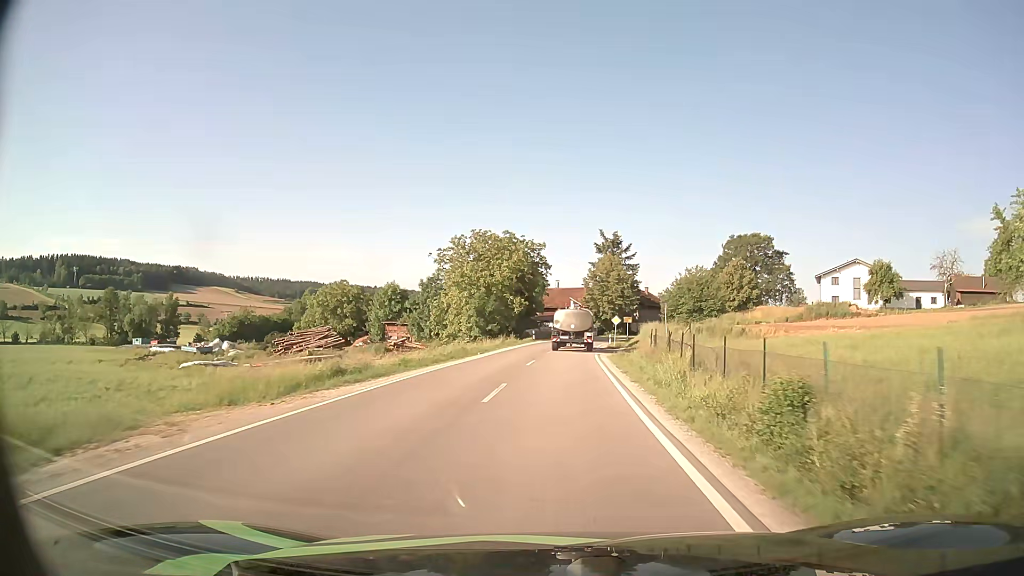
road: secondary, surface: asphalt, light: Day
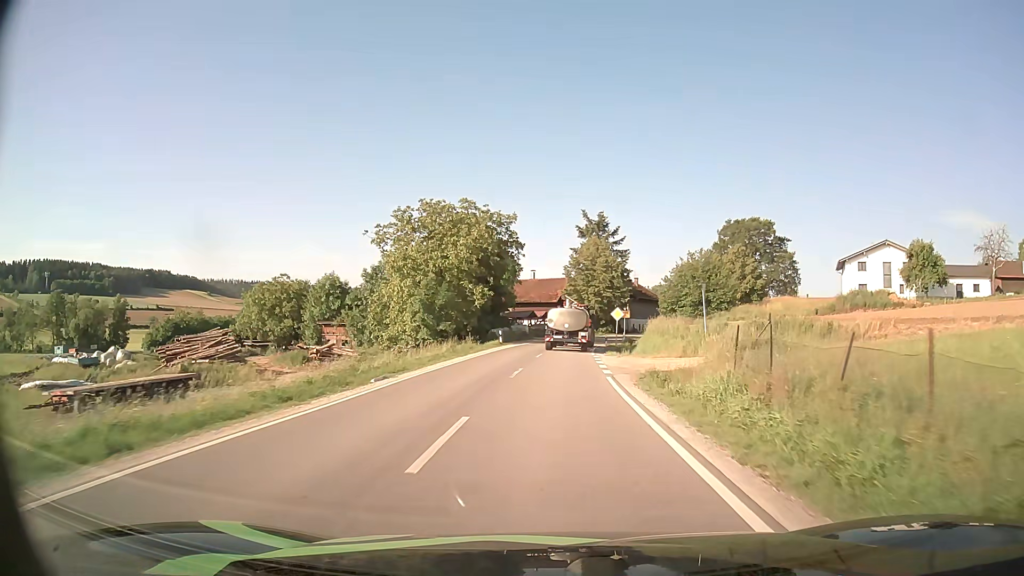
(+0.2, +17.9) m; +2°
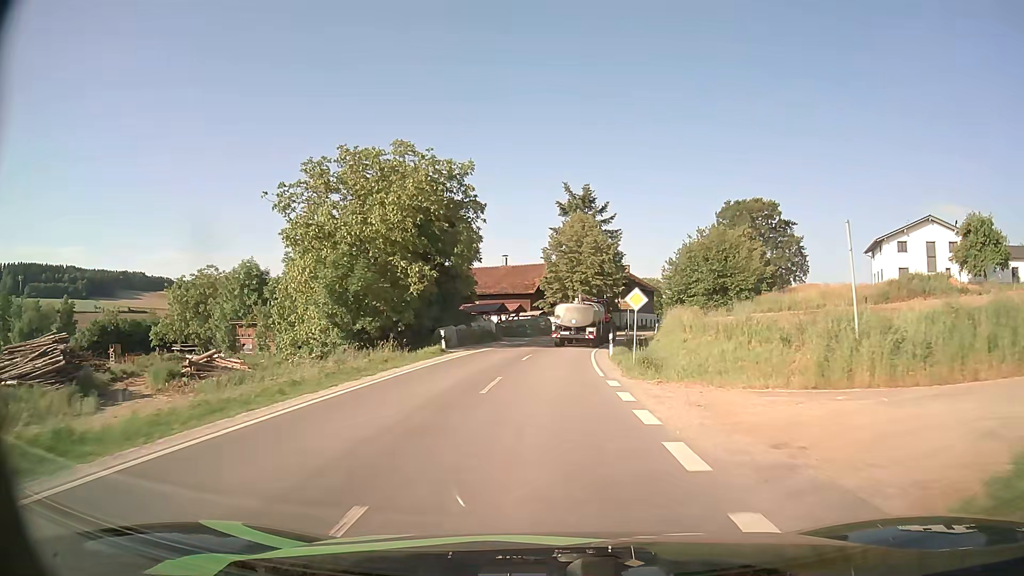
(+0.3, +17.1) m; +2°
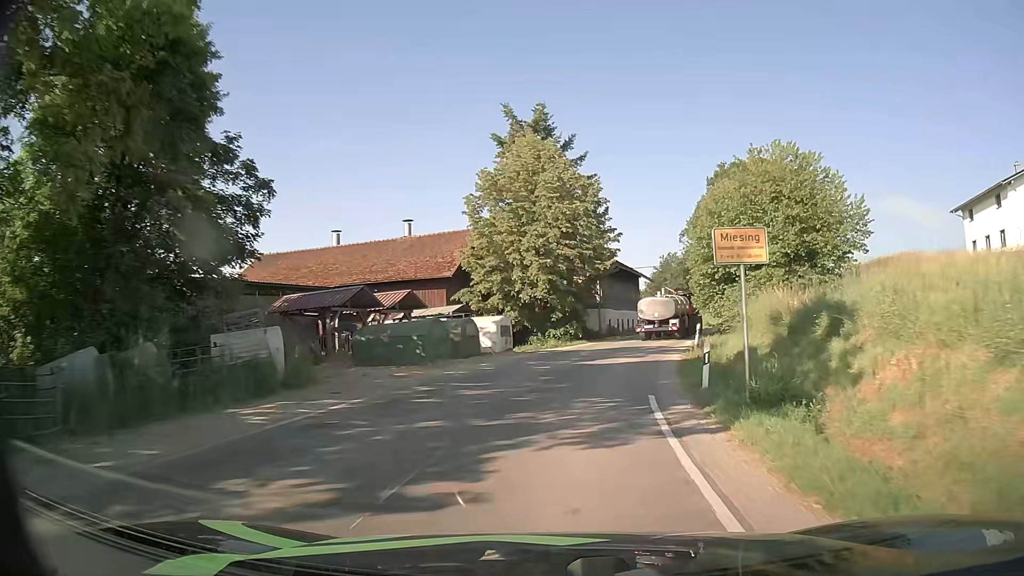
(+0.8, +32.2) m; +4°
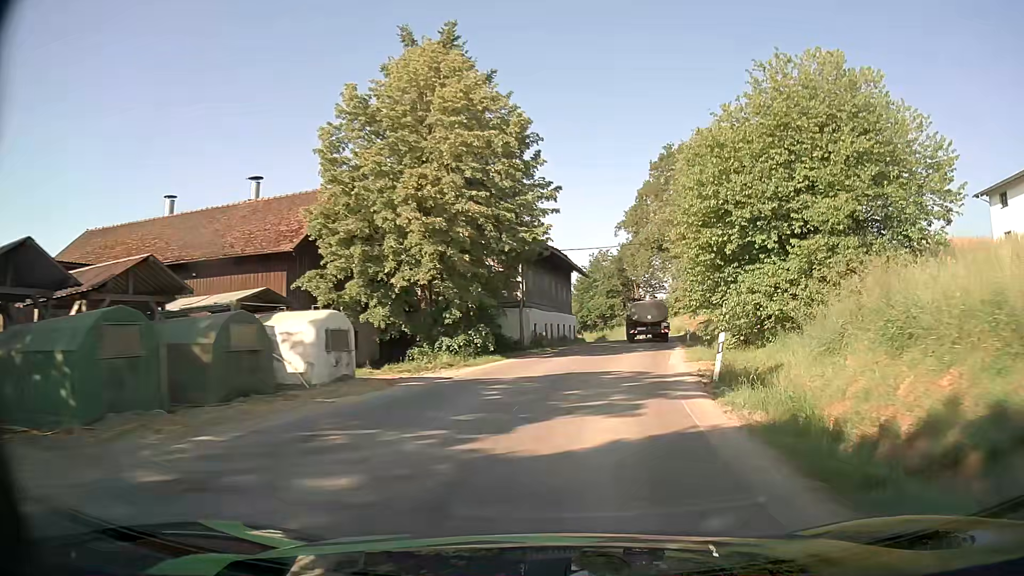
(+0.7, +15.1) m; +6°
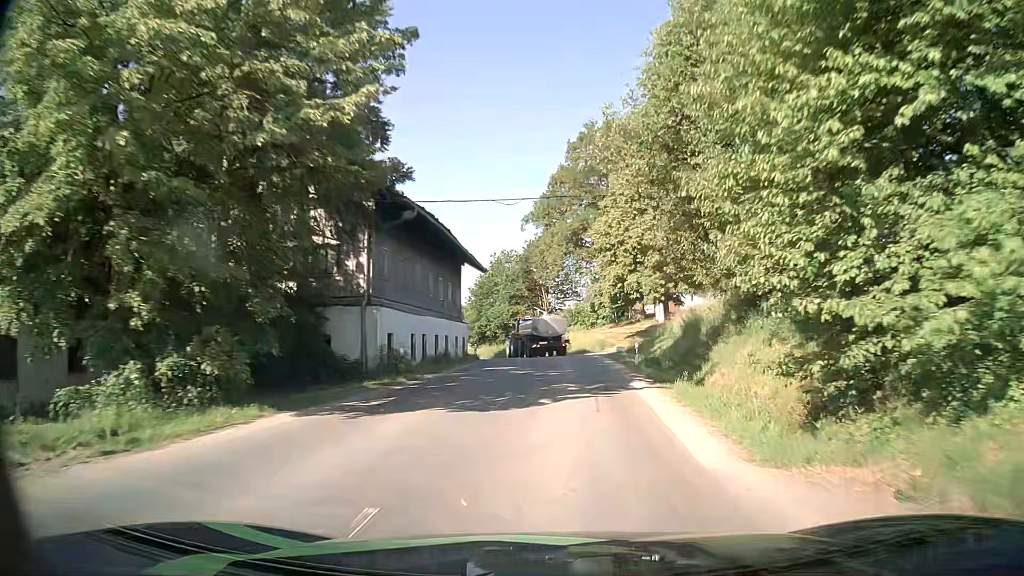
(+1.2, +14.9) m; +8°
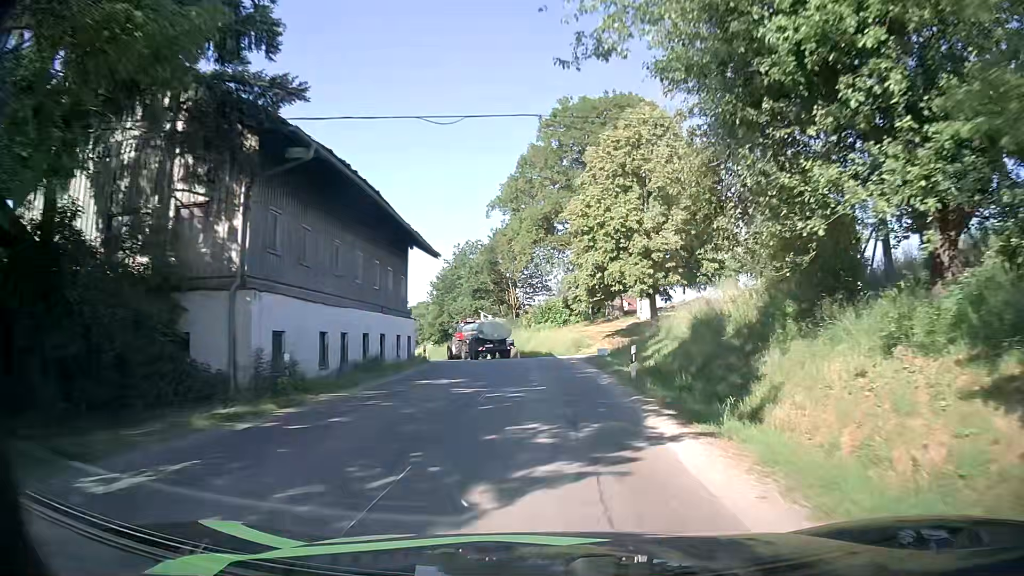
(+0.2, +7.4) m; +3°
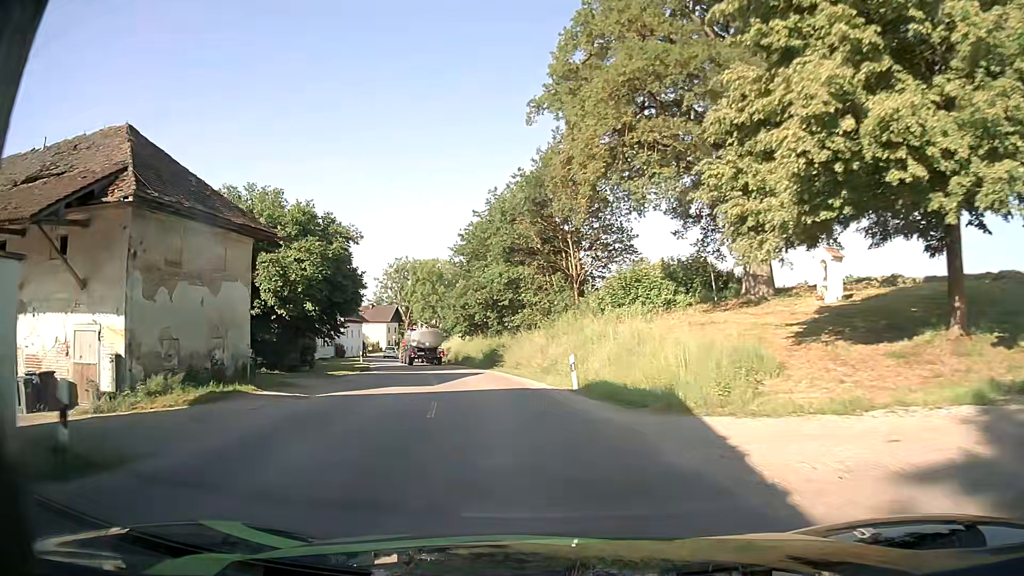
(-0.3, +28.8) m; -5°
(0, +10) (-1, +20) (-3, +30) (-5, +40) (-8, +49) (-10, +59) (-13, +68) (-16, +78) (-18, +88) (-21, +98) m
